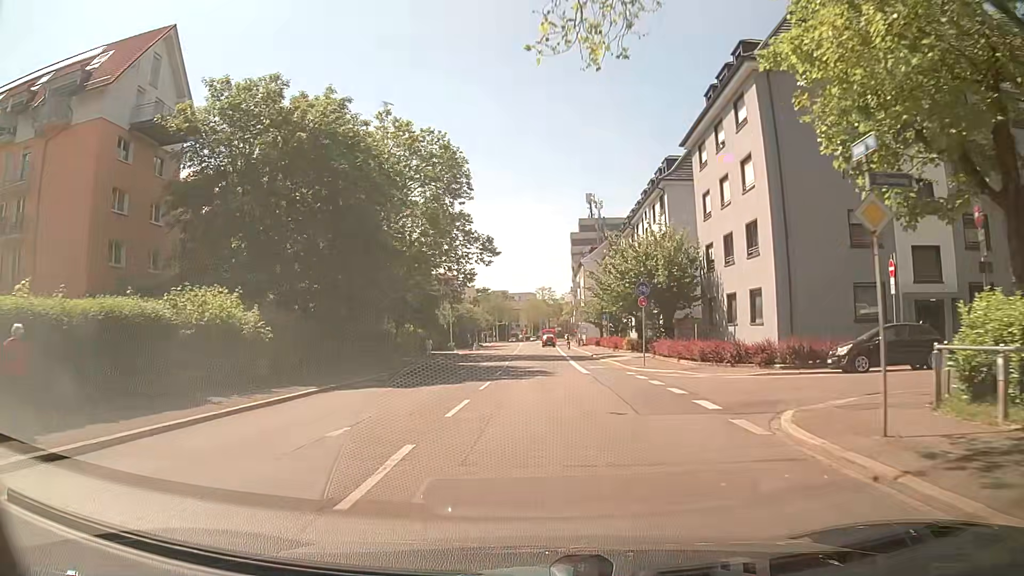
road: secondary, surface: asphalt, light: Day
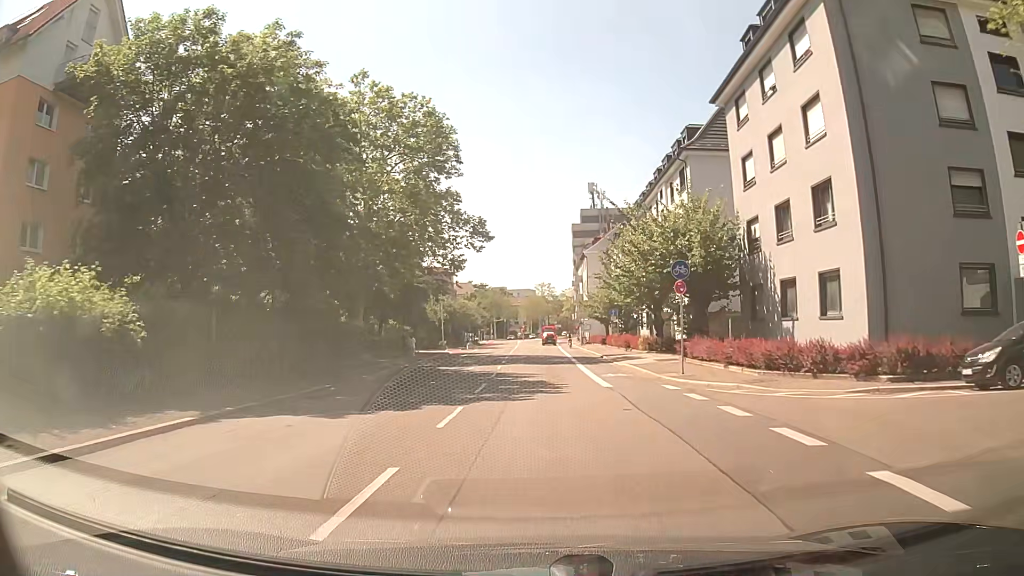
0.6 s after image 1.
(+0.1, +7.5) m; +1°
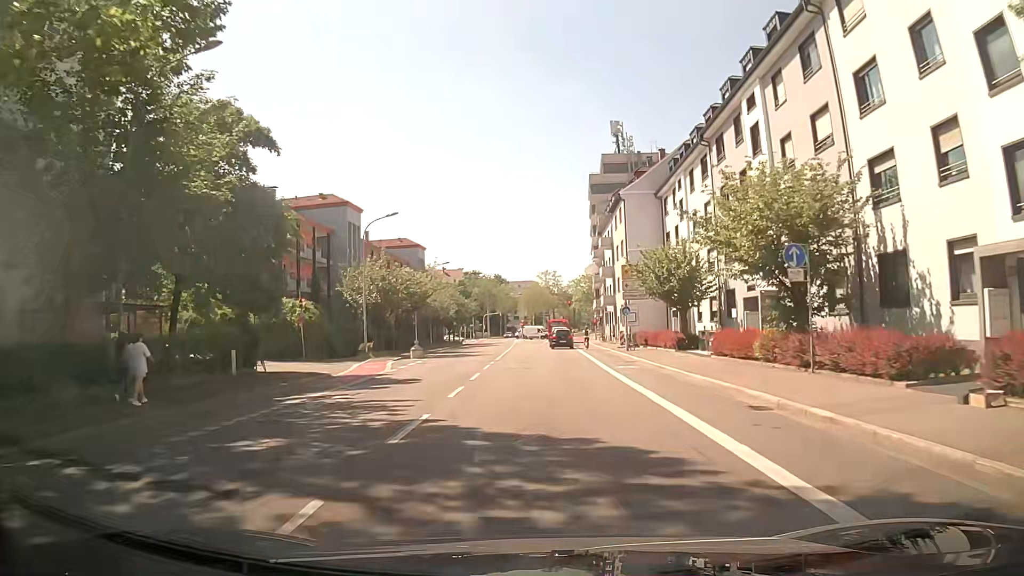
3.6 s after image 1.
(+0.2, +37.9) m; 0°
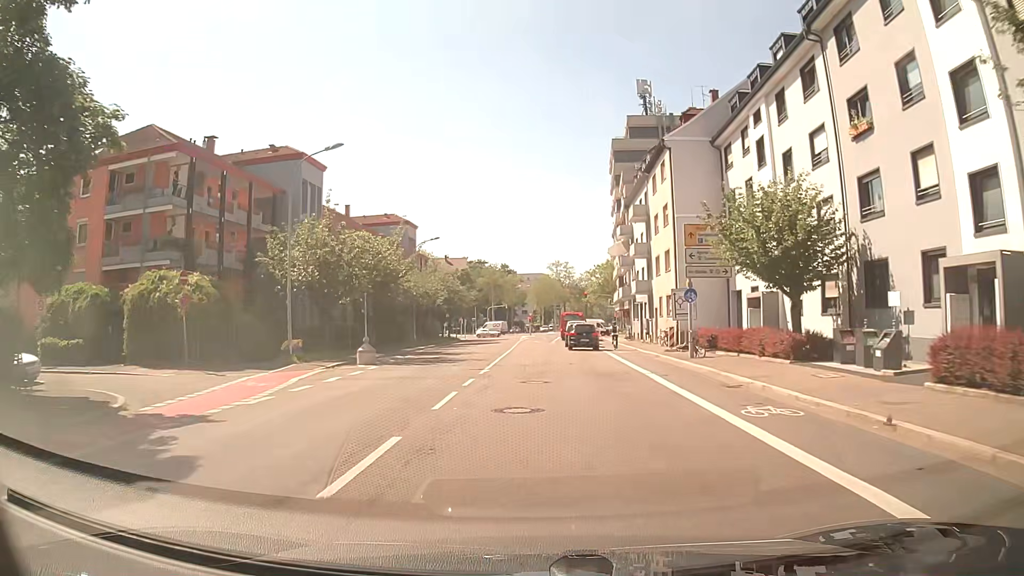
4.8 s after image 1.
(0.0, +15.1) m; 0°
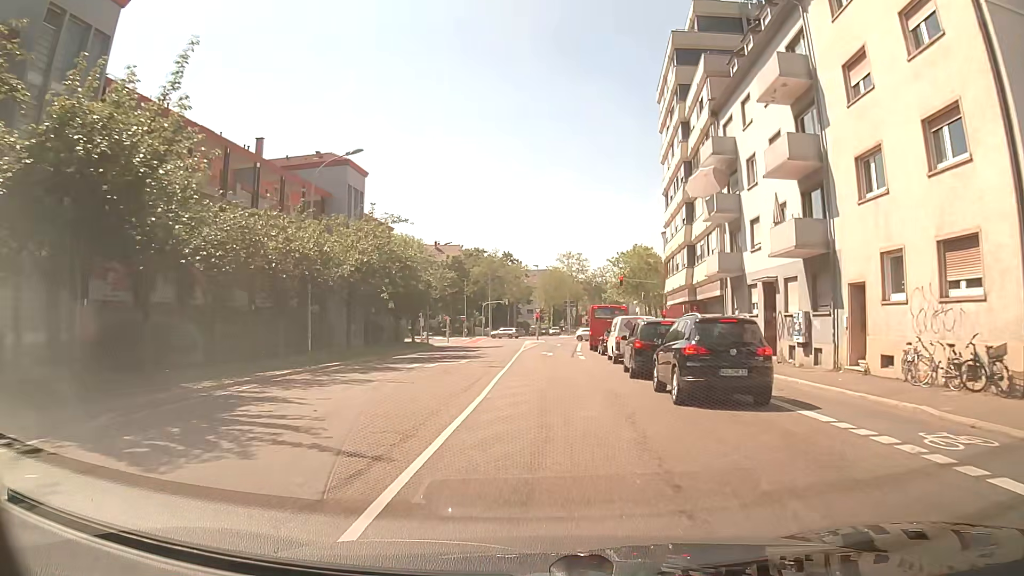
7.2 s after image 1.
(-0.6, +29.4) m; -1°
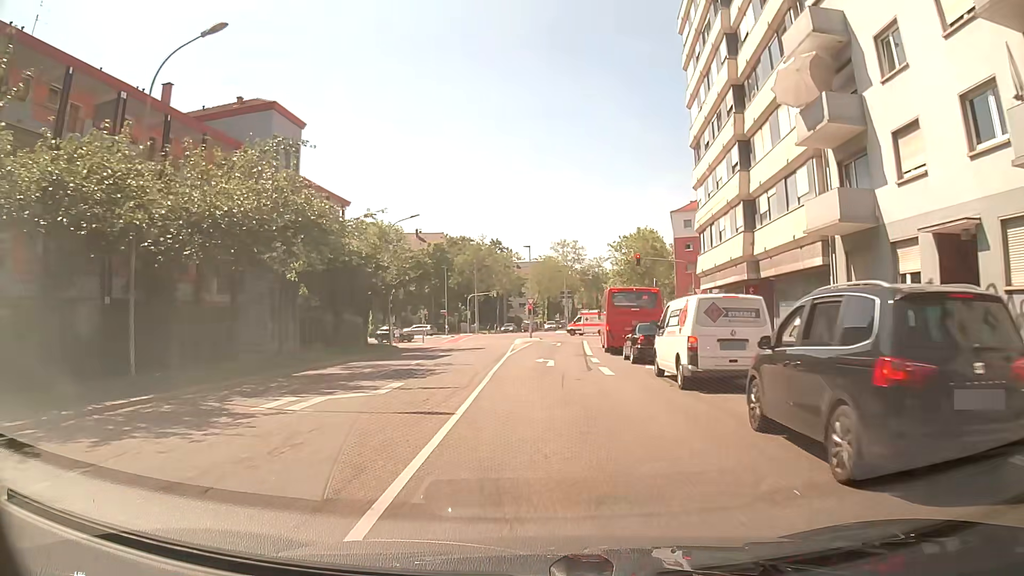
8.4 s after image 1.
(+0.1, +13.5) m; 0°
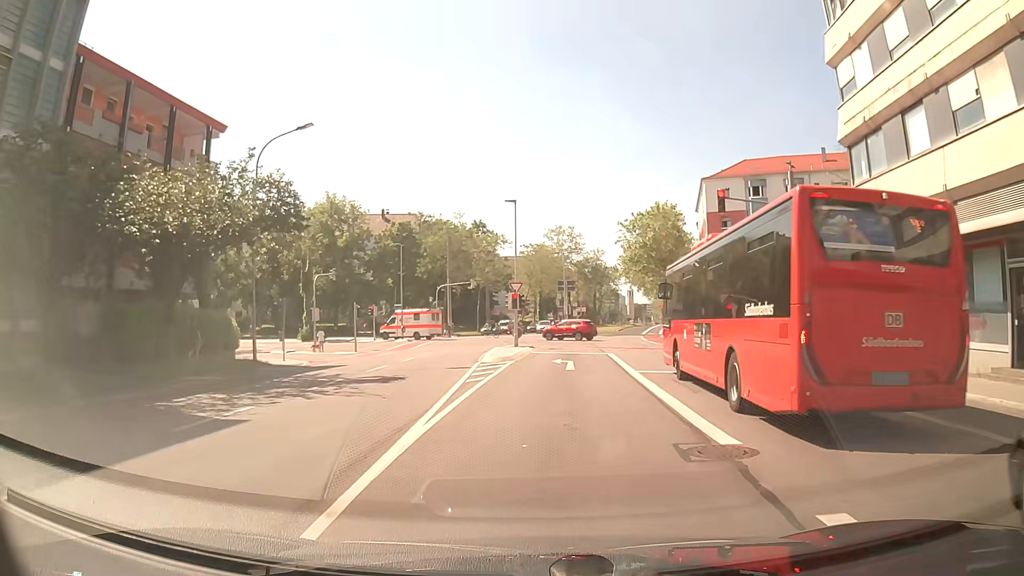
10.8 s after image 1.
(+0.3, +22.2) m; +1°
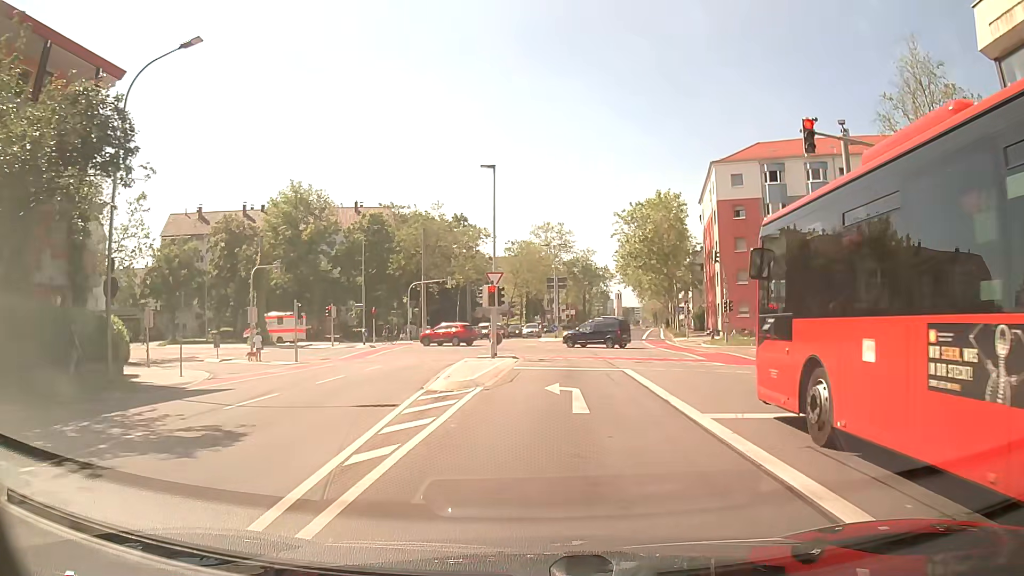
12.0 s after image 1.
(+0.1, +9.0) m; +1°
(0, +10) (+1, +20) (+1, +30) (-1, +40) (-6, +48) (-14, +54) (-23, +58) (-33, +60) (-43, +60) (-53, +59) m
